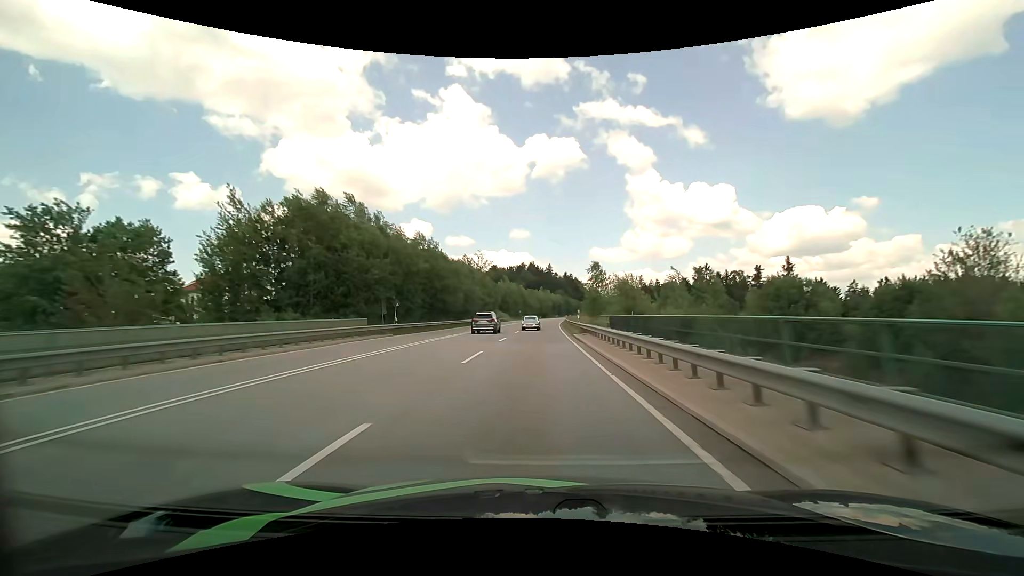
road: primary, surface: asphalt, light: Day
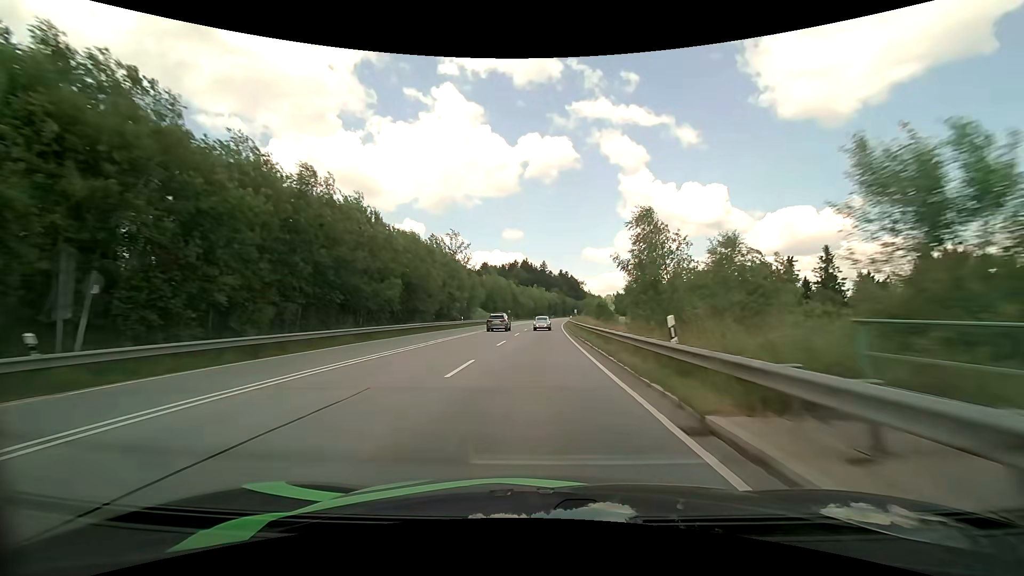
(+0.1, +26.6) m; +1°
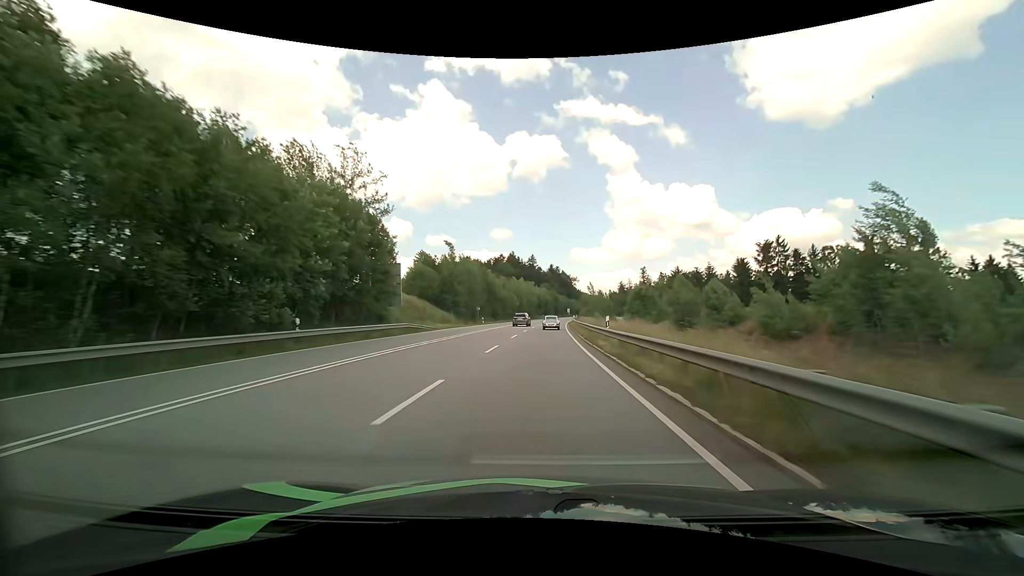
(+0.4, +40.7) m; +1°
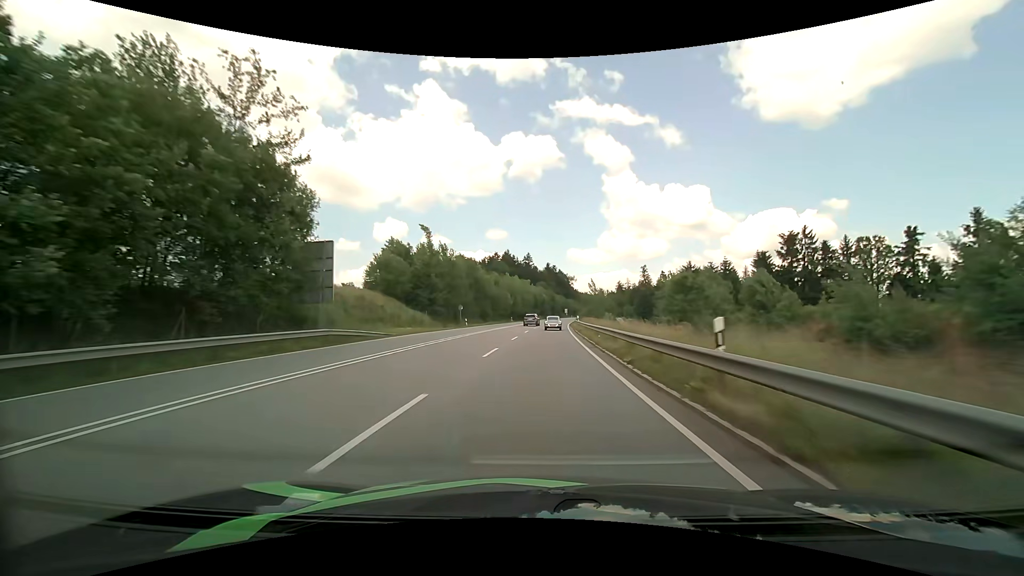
(0.0, +13.7) m; 0°
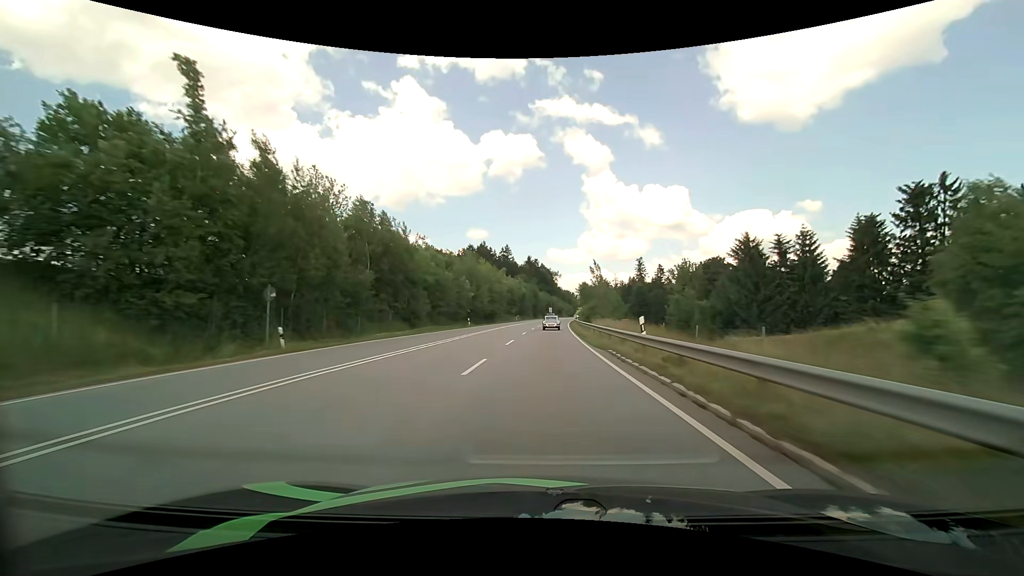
(+0.7, +41.1) m; +2°
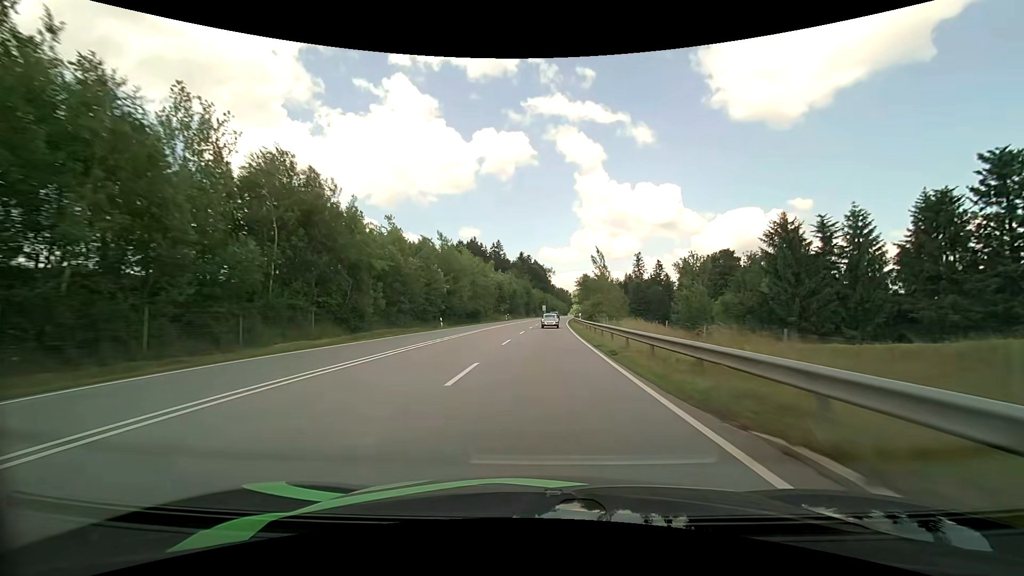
(+0.1, +13.6) m; +1°
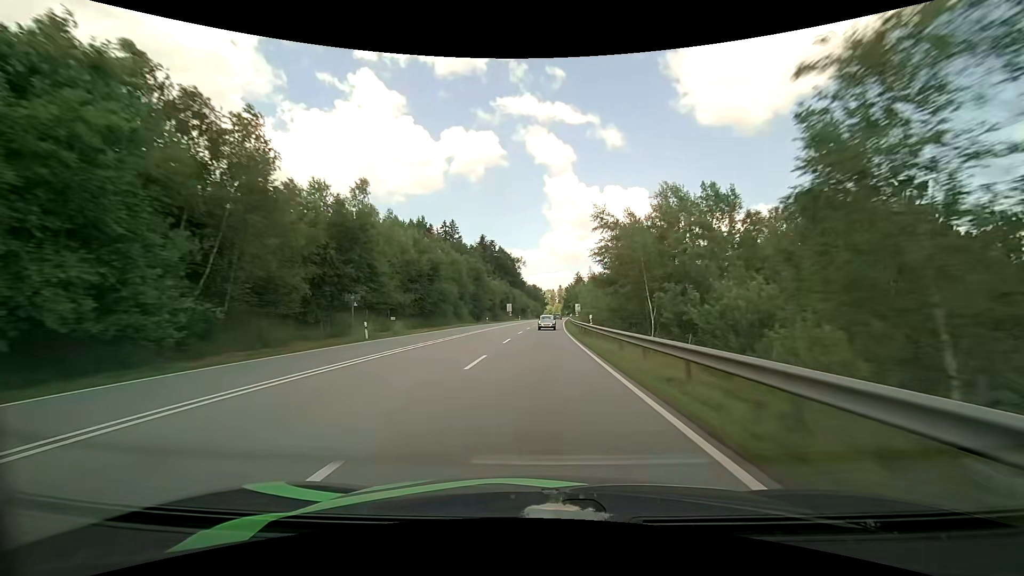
(+2.1, +68.3) m; +3°
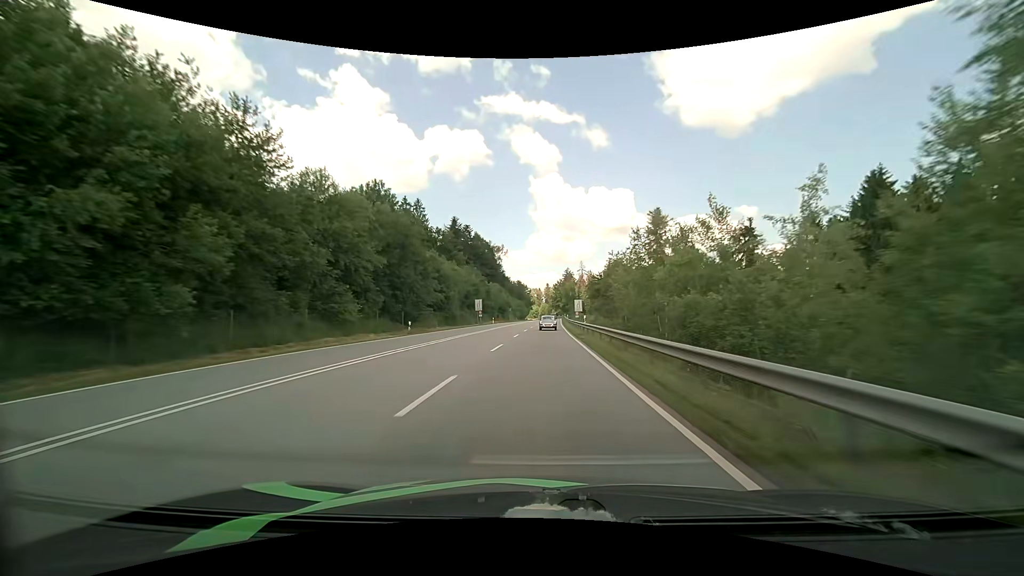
(+0.5, +41.2) m; +2°
(0, +10) (0, +20) (0, +30) (+1, +40) (+1, +50) (+1, +60) (+1, +70) (+2, +80) (+2, +90) (+2, +100) m
